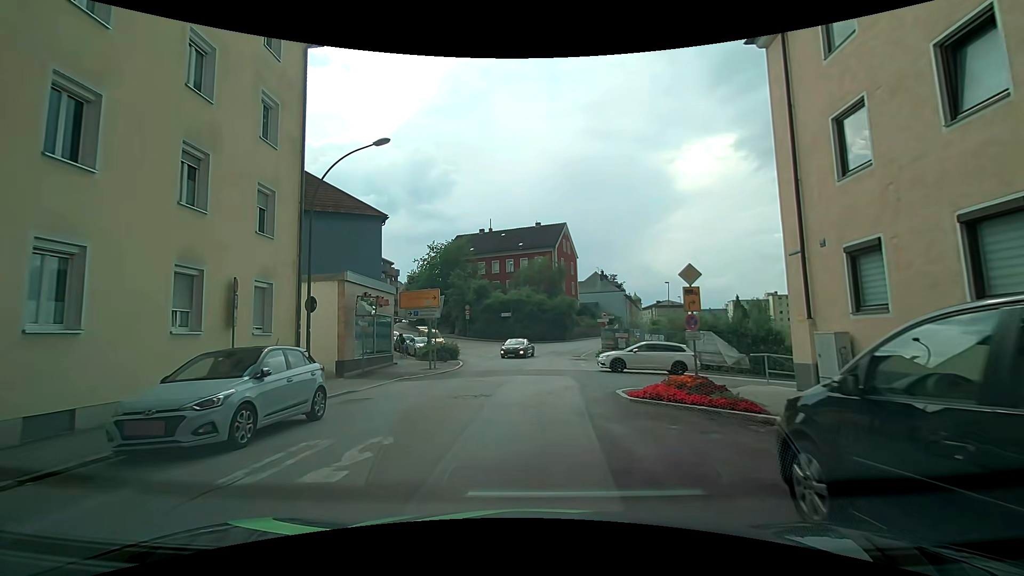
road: tertiary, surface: asphalt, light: Day
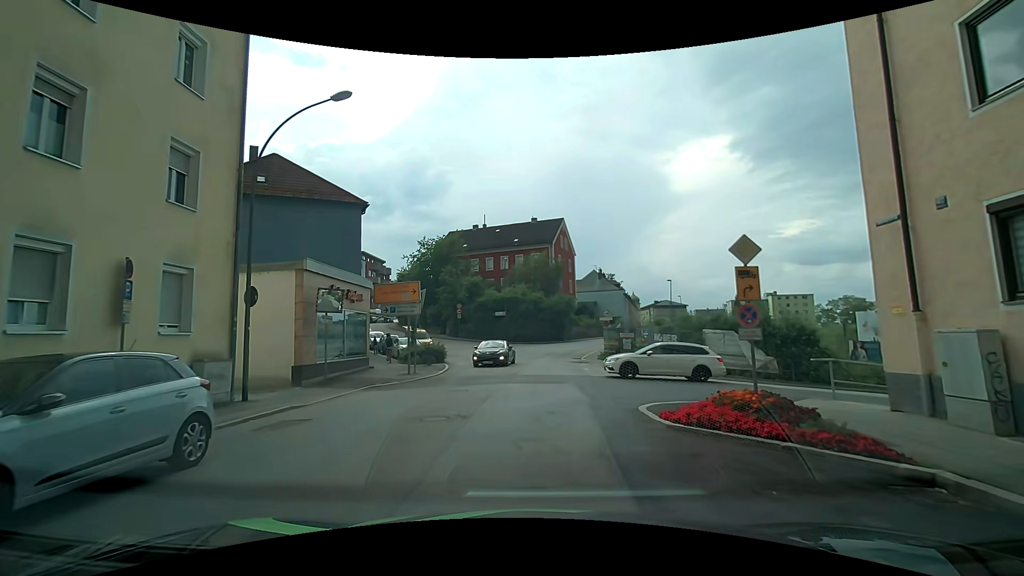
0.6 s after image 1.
(0.0, +3.5) m; 0°
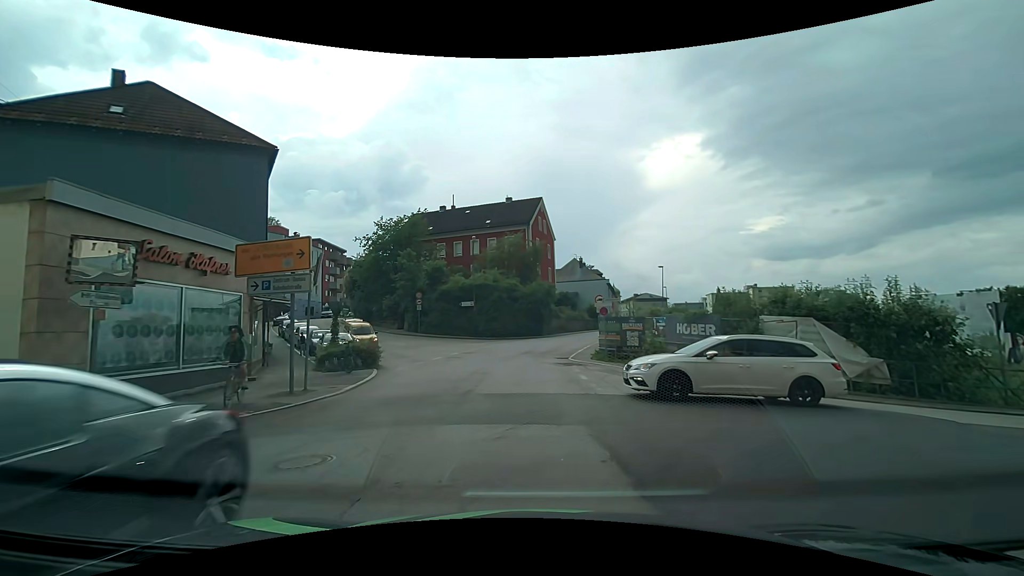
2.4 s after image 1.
(+0.1, +8.5) m; +1°
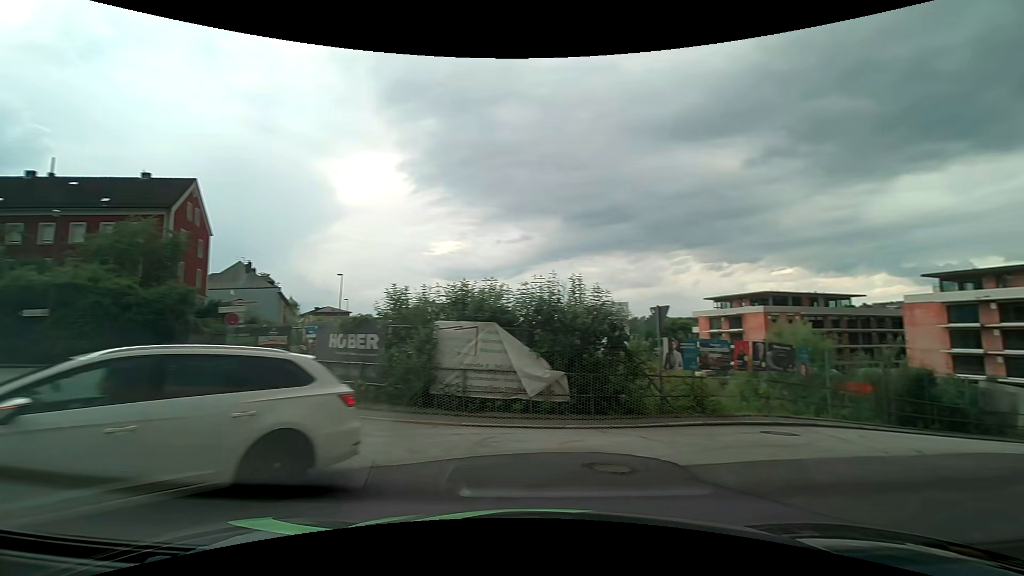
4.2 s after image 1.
(+1.5, +5.6) m; +37°
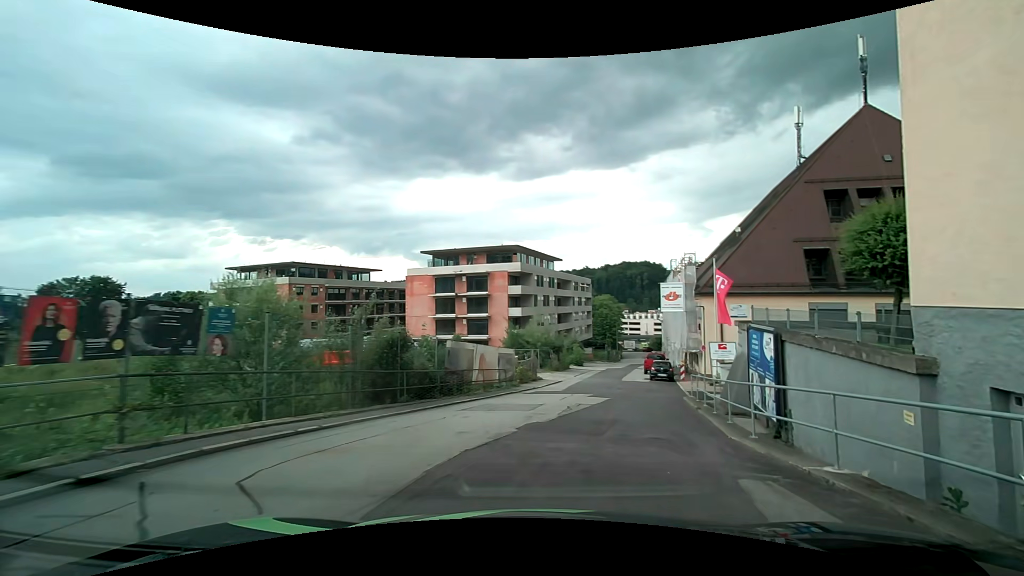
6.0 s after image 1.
(+3.9, +7.1) m; +49°
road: residential
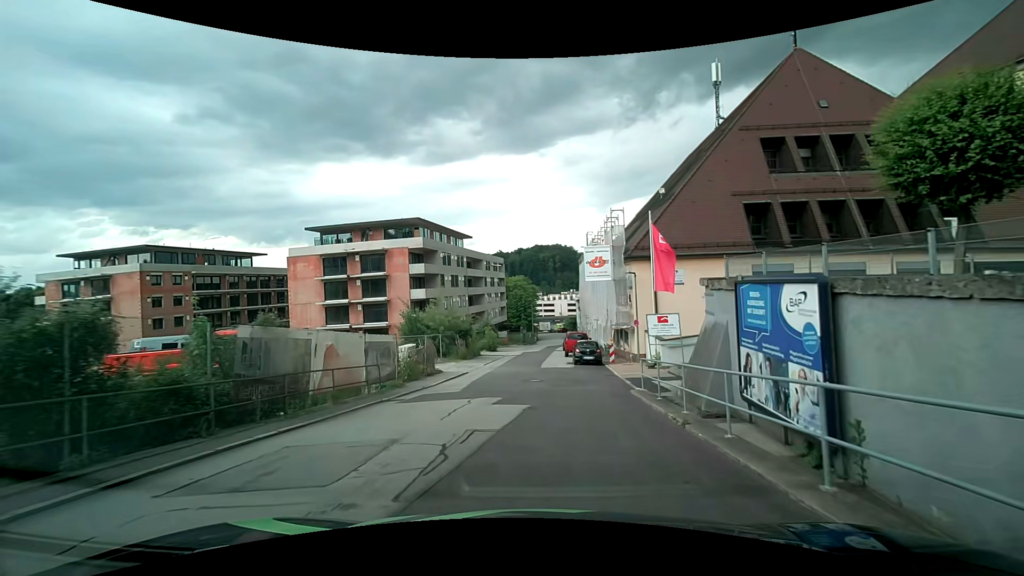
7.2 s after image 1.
(+0.7, +7.8) m; +9°
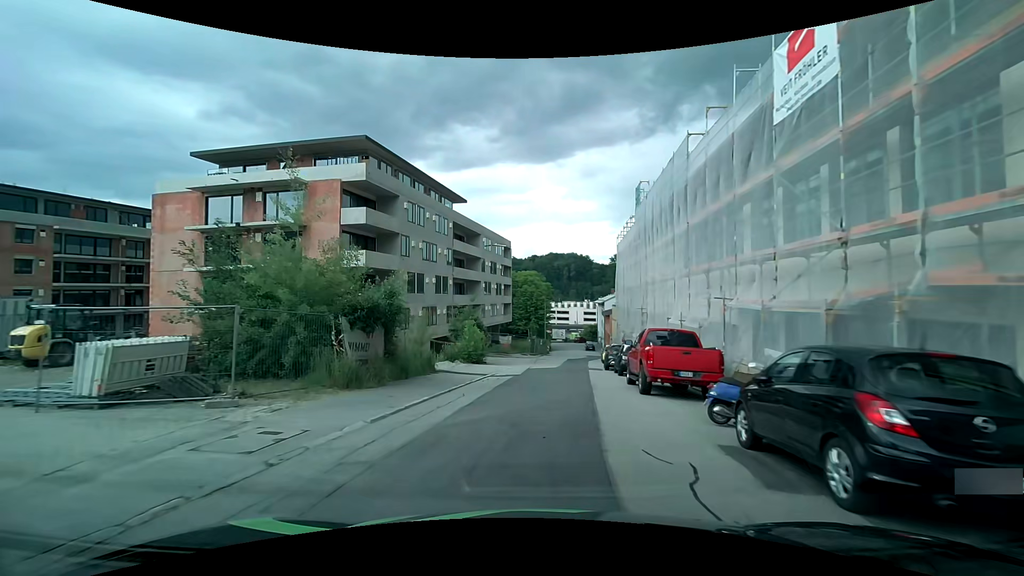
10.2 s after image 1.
(-0.1, +25.7) m; 0°
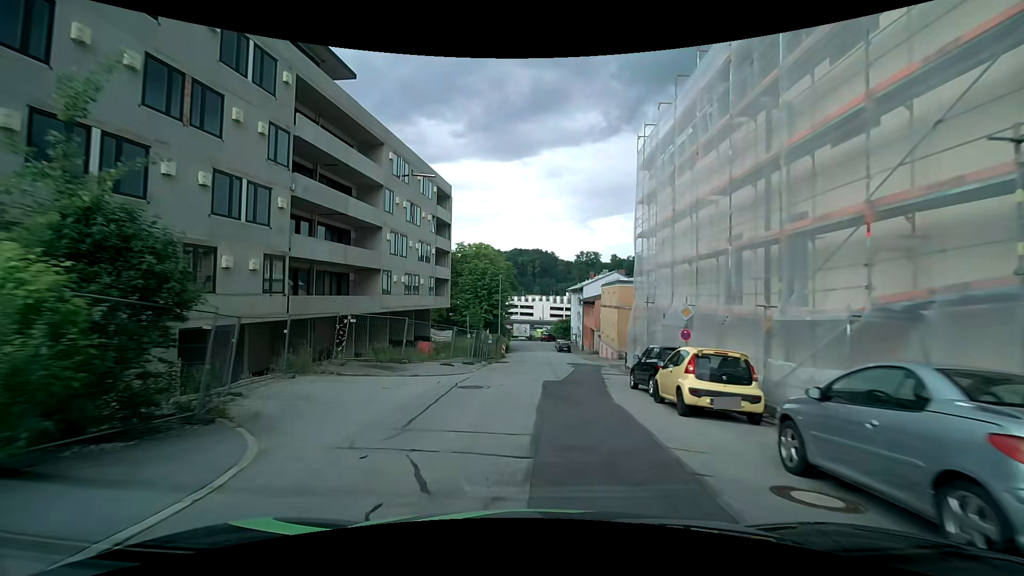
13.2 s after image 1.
(+1.3, +28.9) m; +4°
(0, +10) (0, +20) (+1, +30) (+1, +40) (+1, +50) (+1, +60) (+1, +70) (+1, +80) (+1, +90) (-3, +99) m
